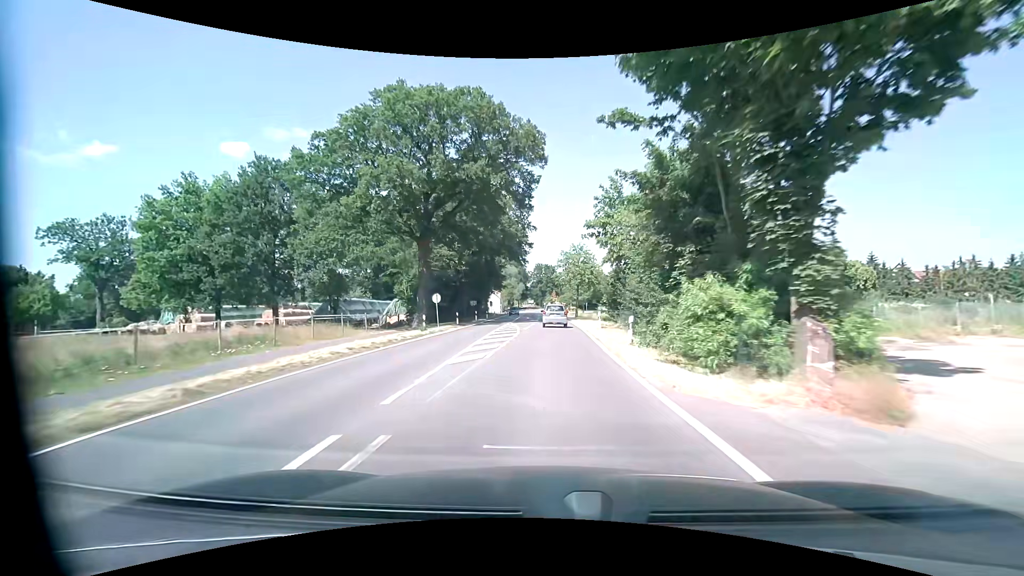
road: tertiary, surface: asphalt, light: Day
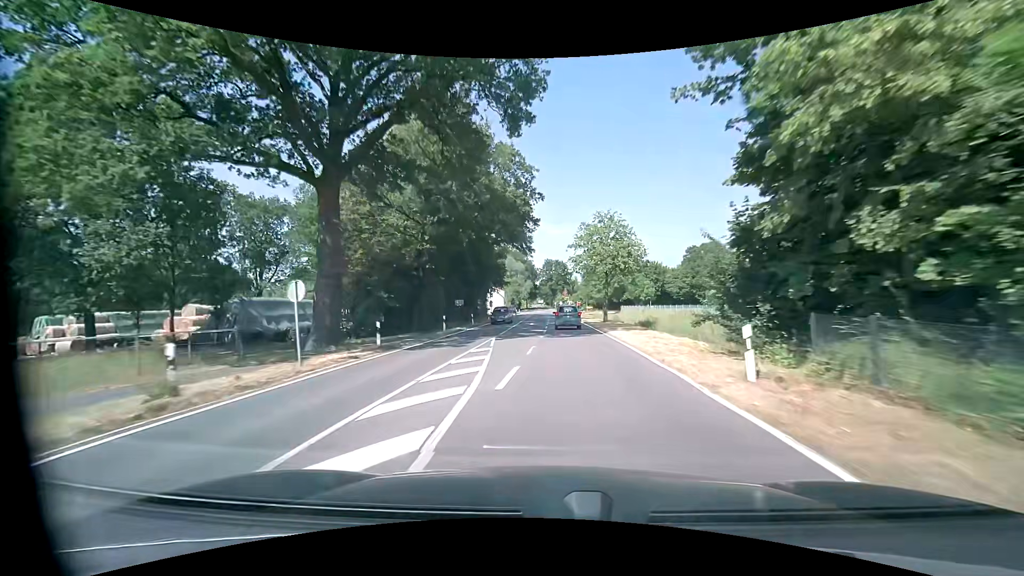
(-0.2, +20.4) m; -1°
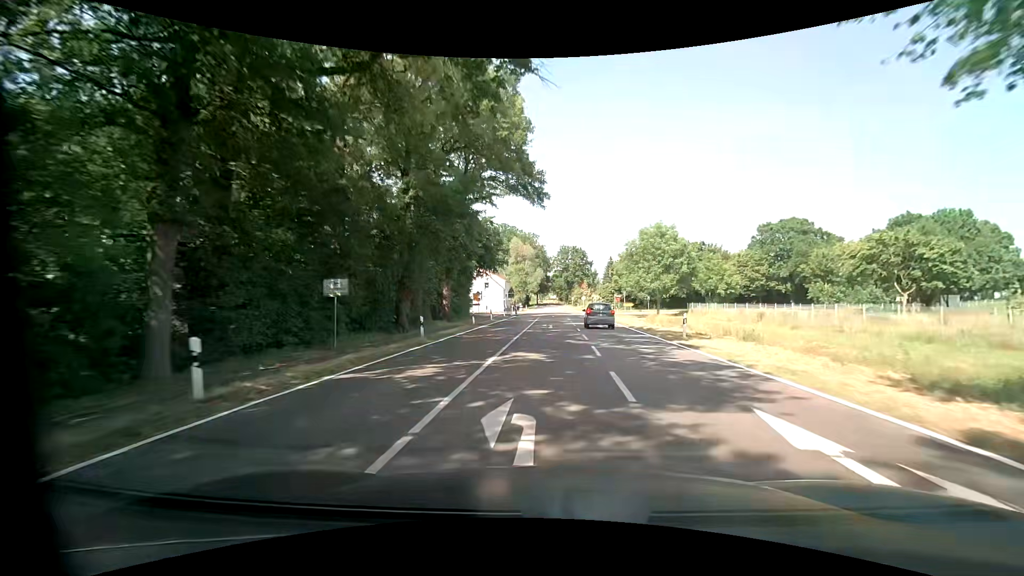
(-0.8, +36.6) m; -2°
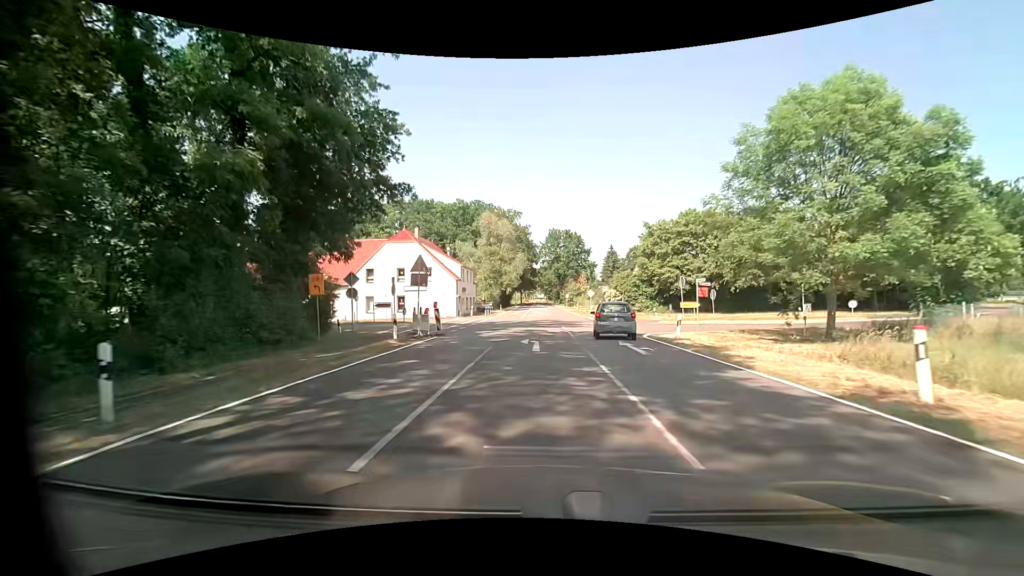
(+0.8, +38.1) m; +2°
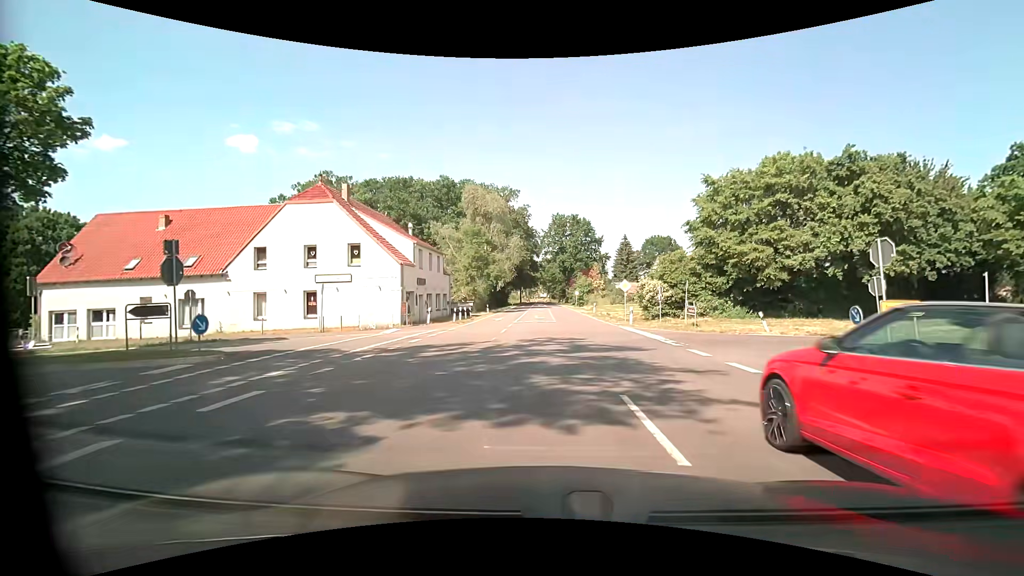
(-0.2, +21.8) m; -1°
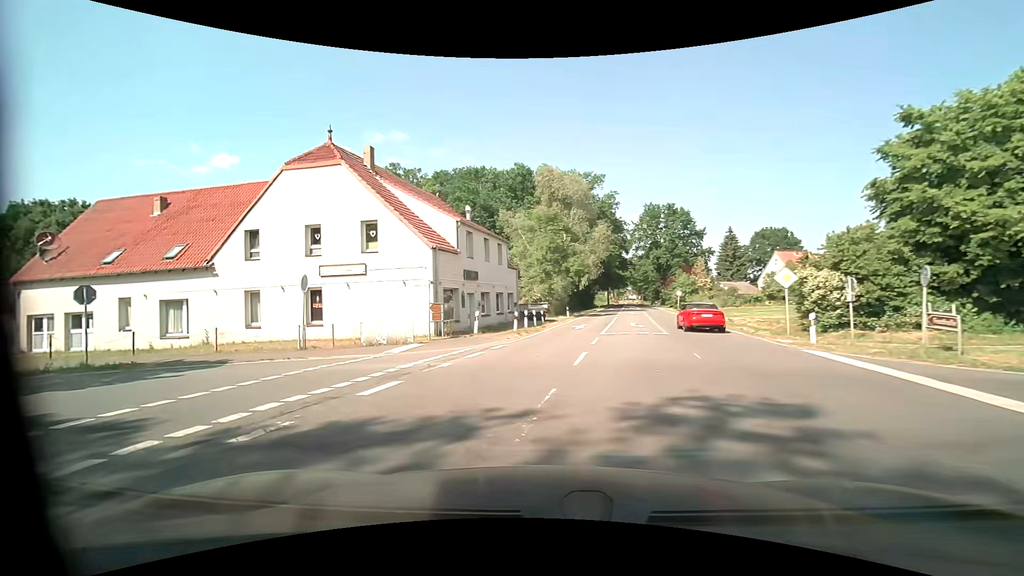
(-0.3, +11.1) m; -10°
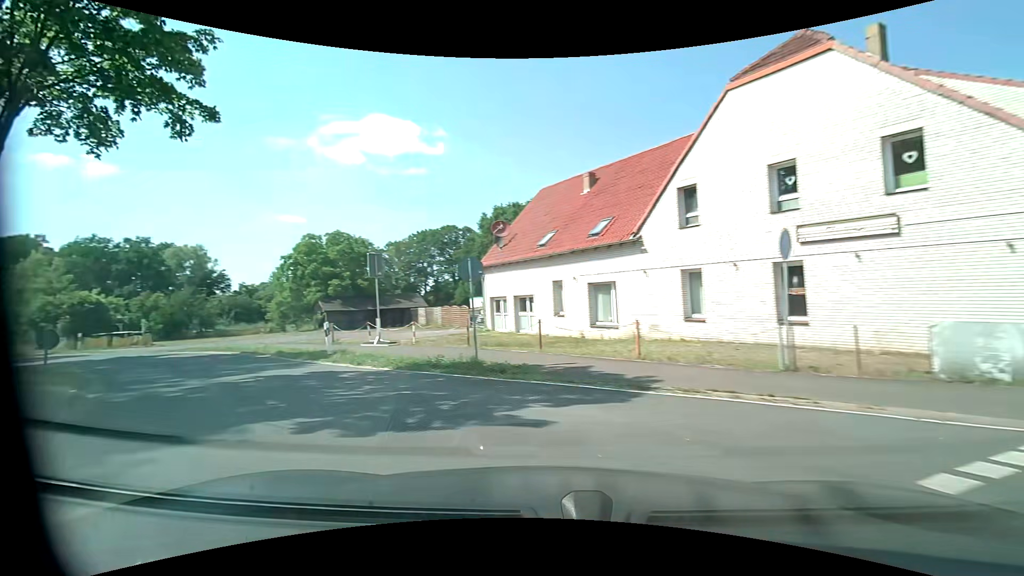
(-3.4, +8.7) m; -46°
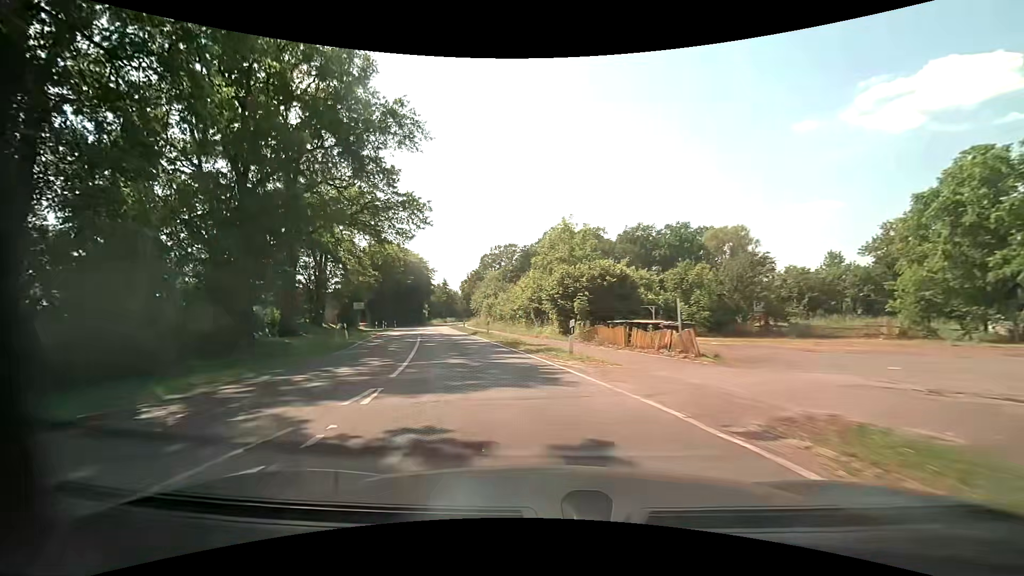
(-14.0, +18.9) m; -55°
(-1, +10) (-3, +20) (-6, +29) (-9, +39) (-11, +49) (-14, +58) (-16, +68) (-19, +78) (-21, +87) (-22, +97) m
